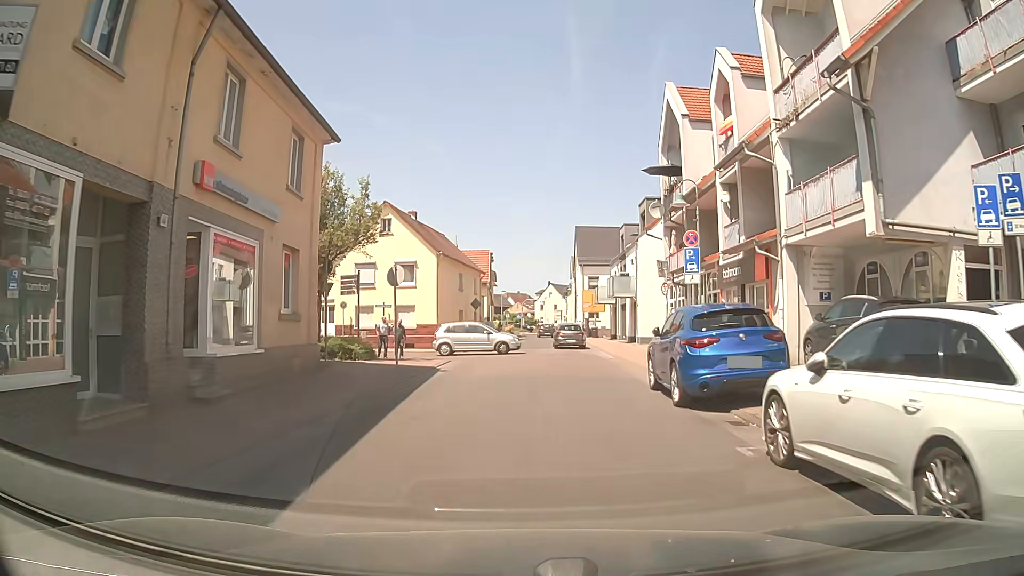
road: unclassified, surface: asphalt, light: Day
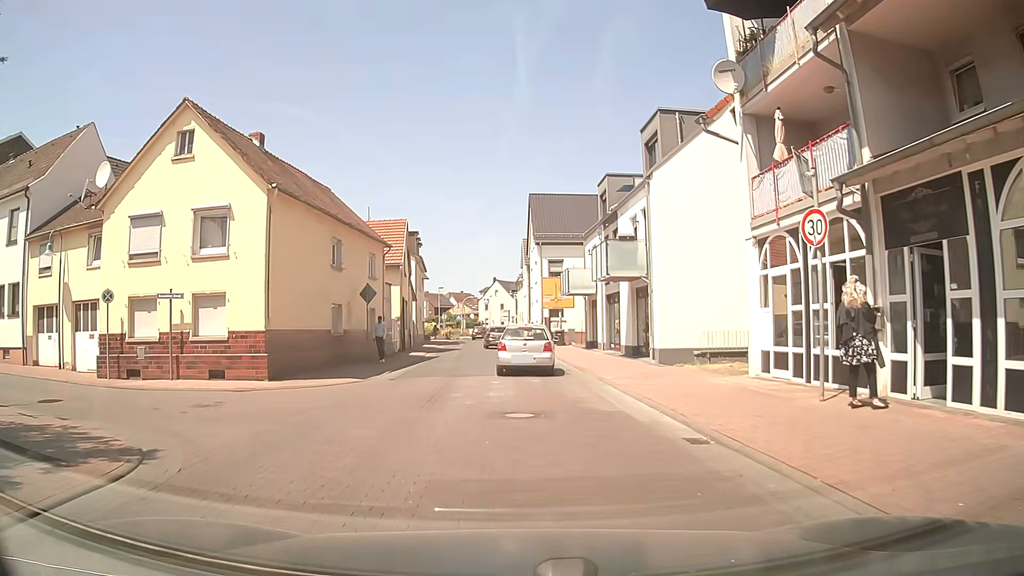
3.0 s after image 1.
(+0.7, +18.9) m; +5°
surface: paving_stones
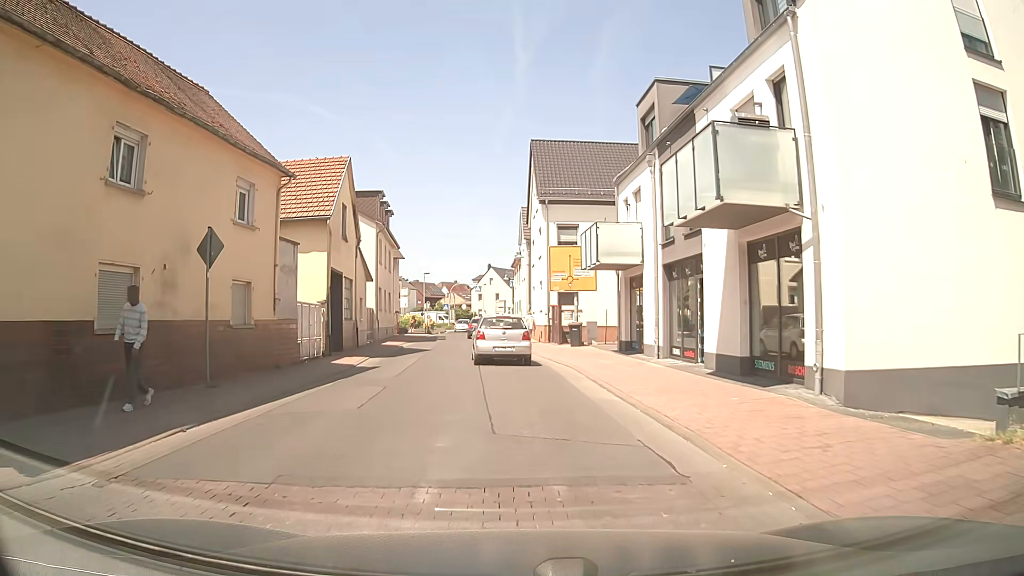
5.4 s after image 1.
(-0.2, +13.9) m; -2°
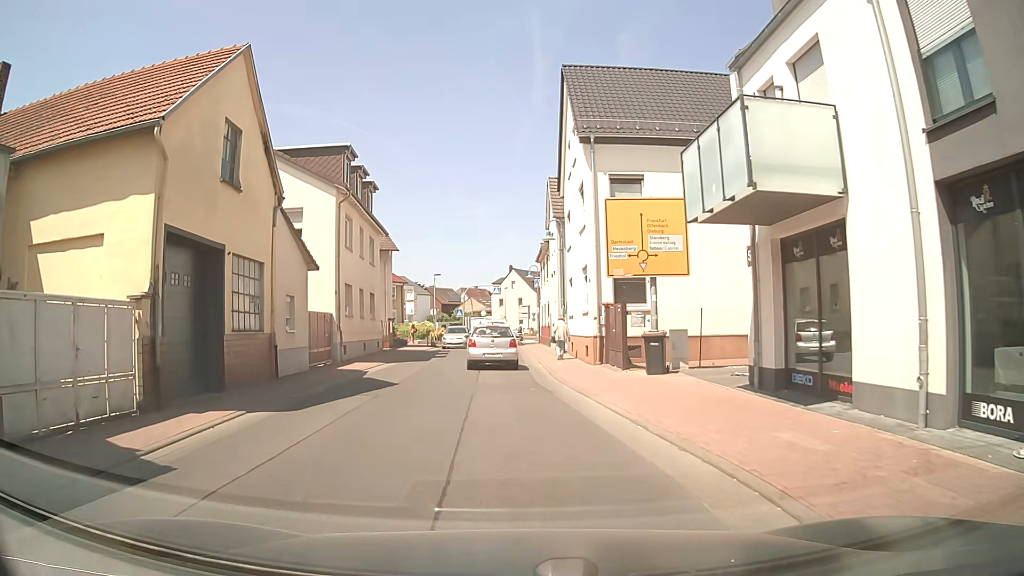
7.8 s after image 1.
(0.0, +13.0) m; -2°
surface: asphalt
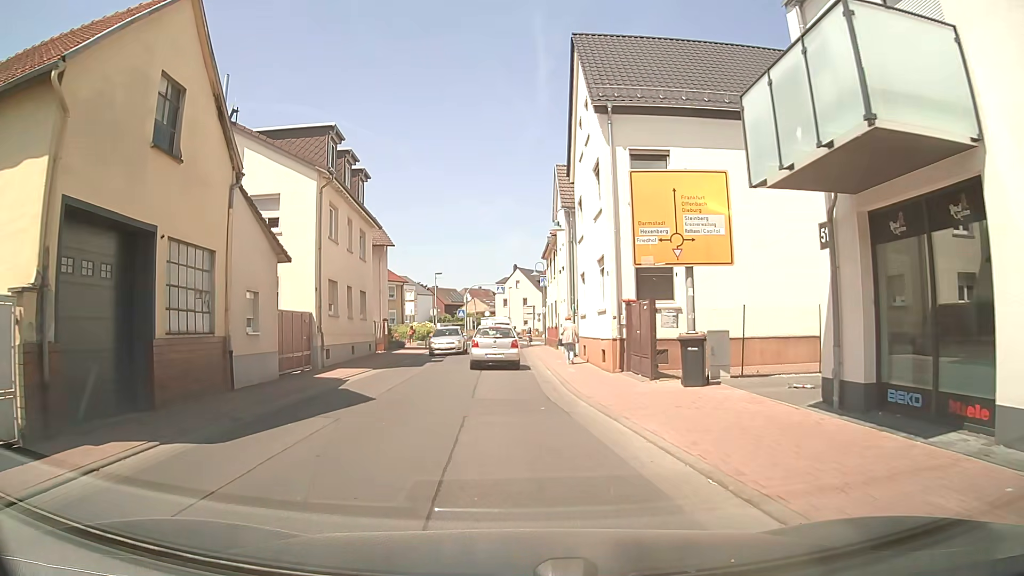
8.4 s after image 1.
(0.0, +3.3) m; 0°
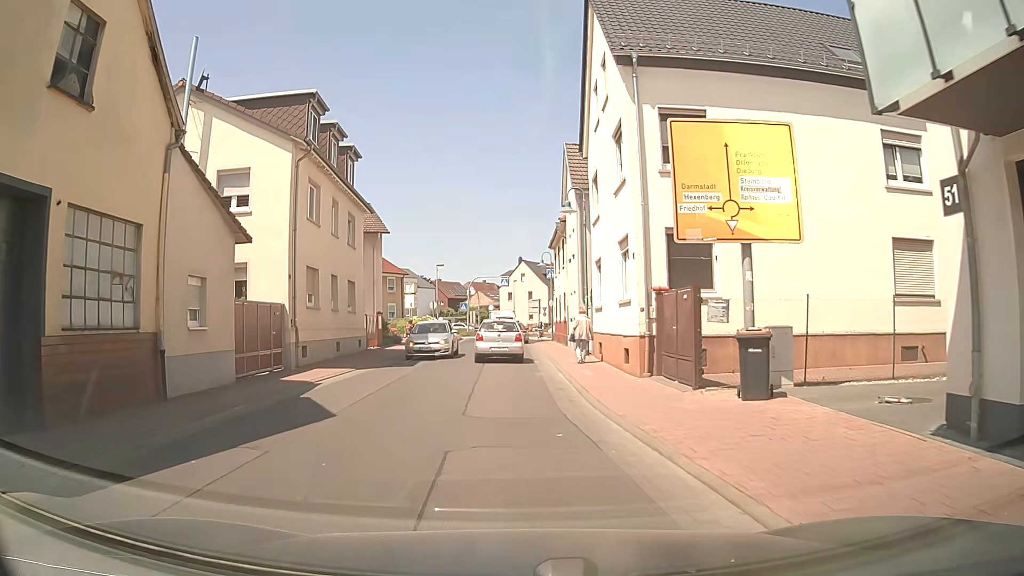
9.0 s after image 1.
(0.0, +3.3) m; -1°
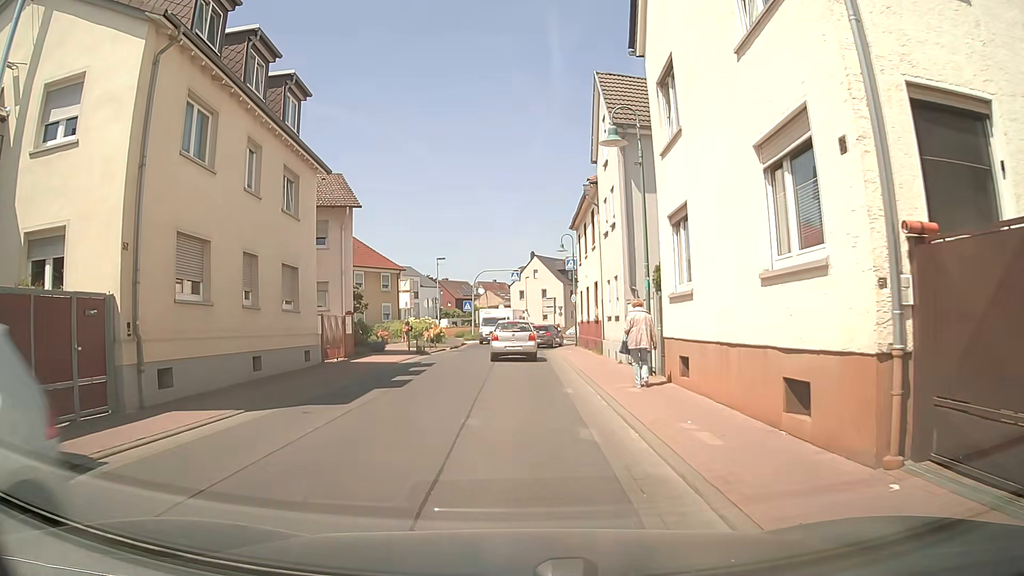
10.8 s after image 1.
(+0.1, +9.6) m; -1°
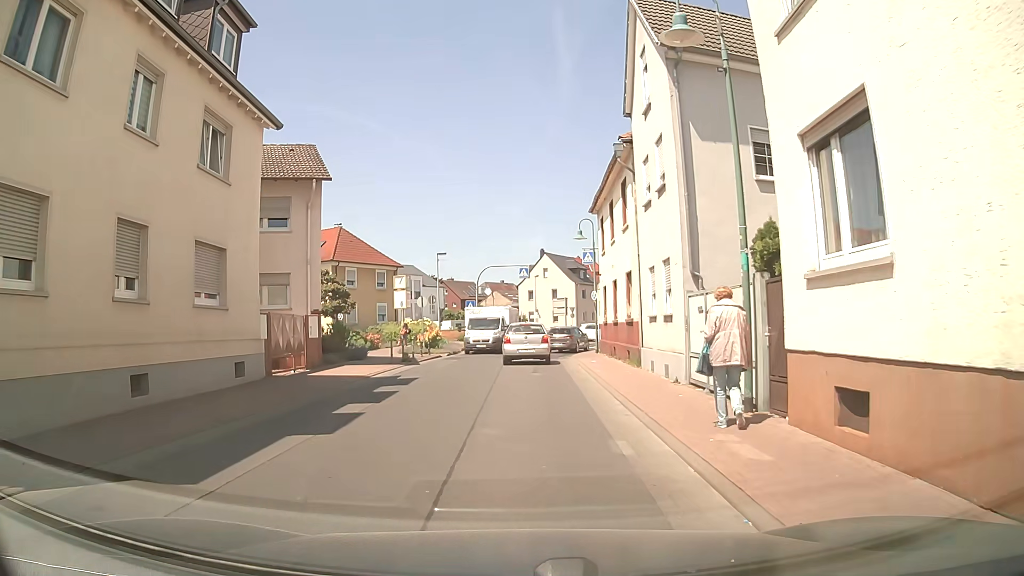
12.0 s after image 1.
(+0.1, +6.1) m; -1°
(0, +10) (+1, +20) (+1, +30) (+3, +40) (+8, +49) (+15, +55) (+25, +59) (+34, +61) (+44, +62) (+54, +62) m
